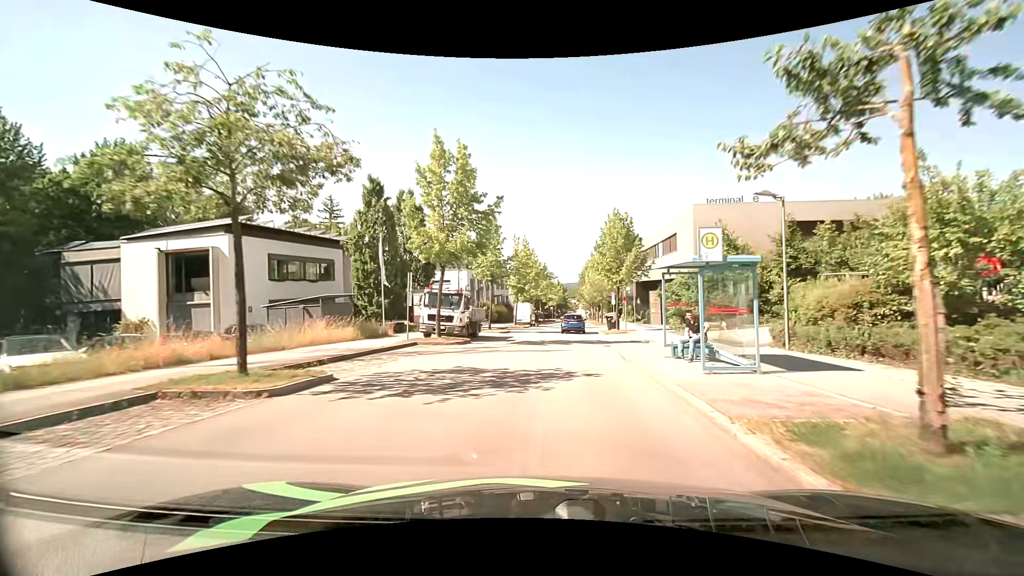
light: Day
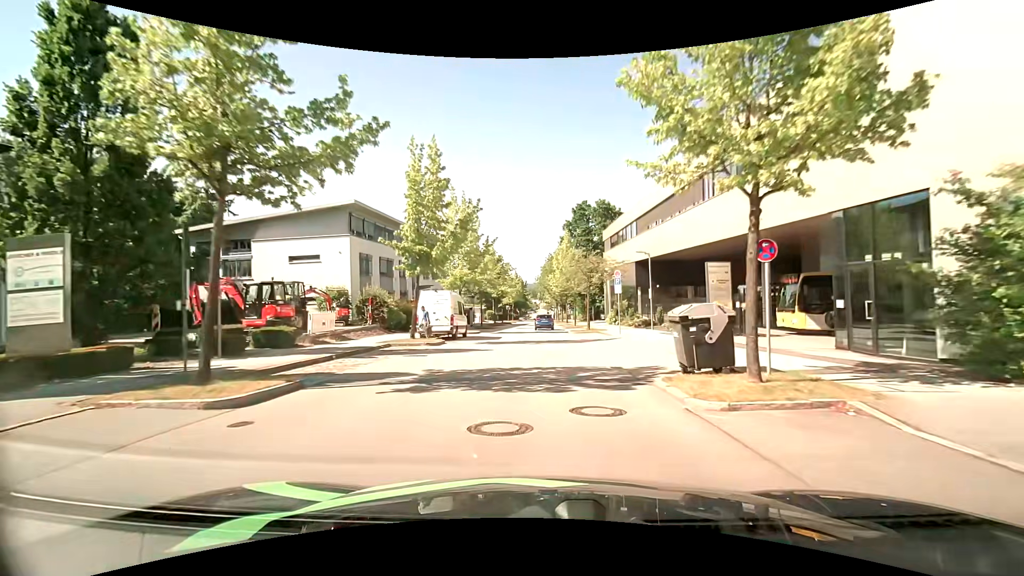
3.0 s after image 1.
(+1.4, +28.6) m; +4°
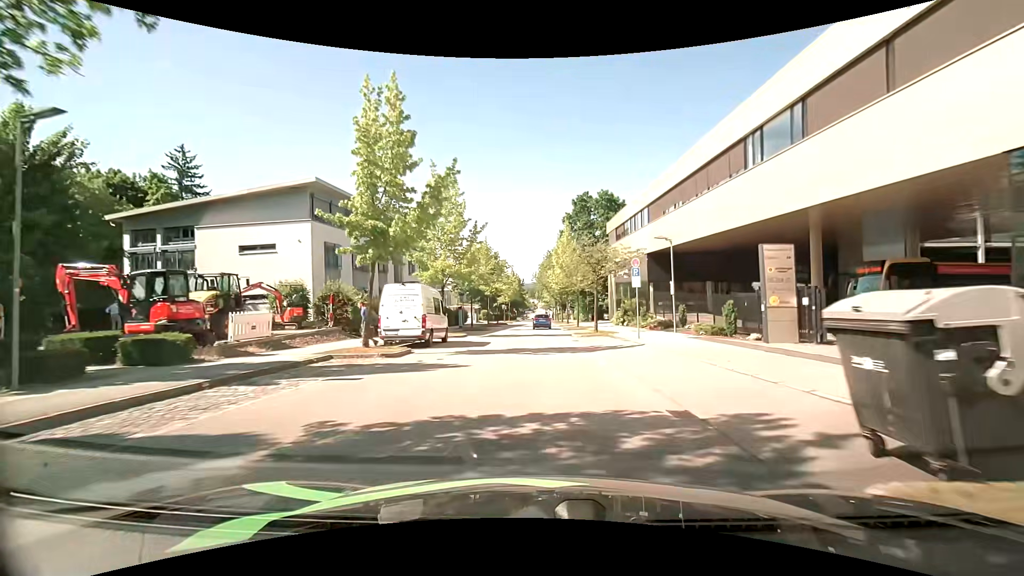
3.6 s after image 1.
(0.0, +6.0) m; 0°
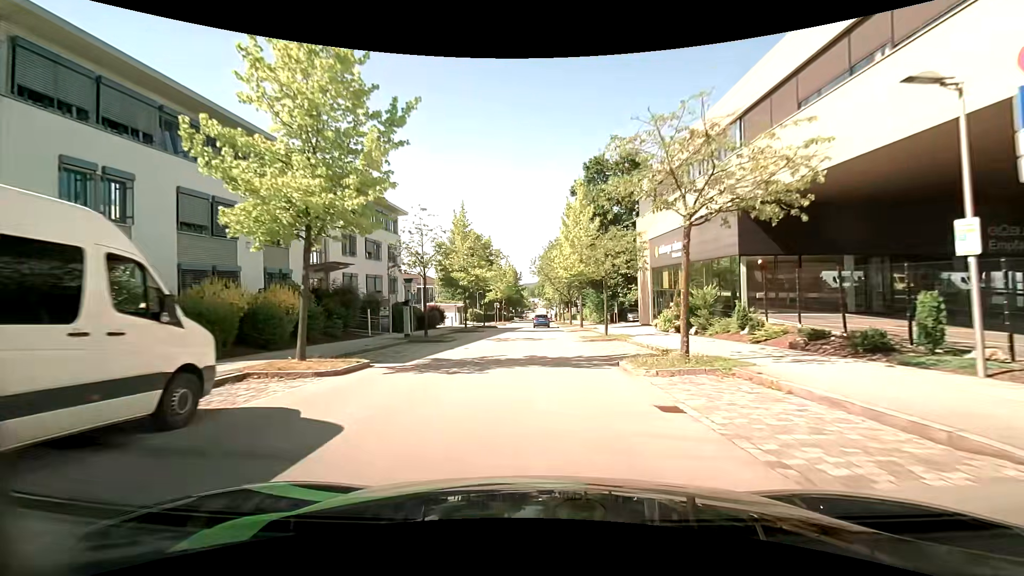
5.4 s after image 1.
(+0.1, +18.5) m; 0°
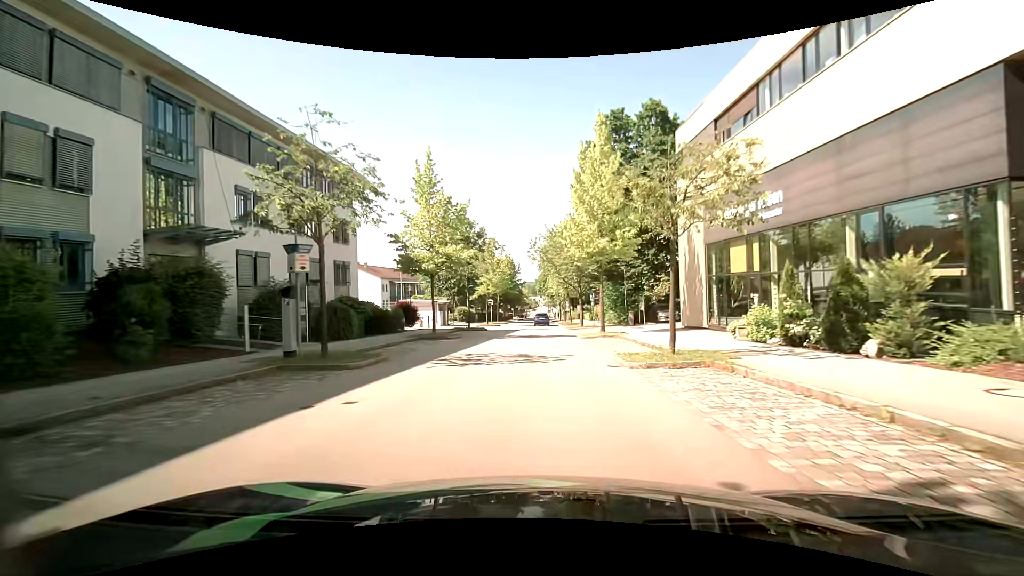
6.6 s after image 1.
(0.0, +12.8) m; 0°
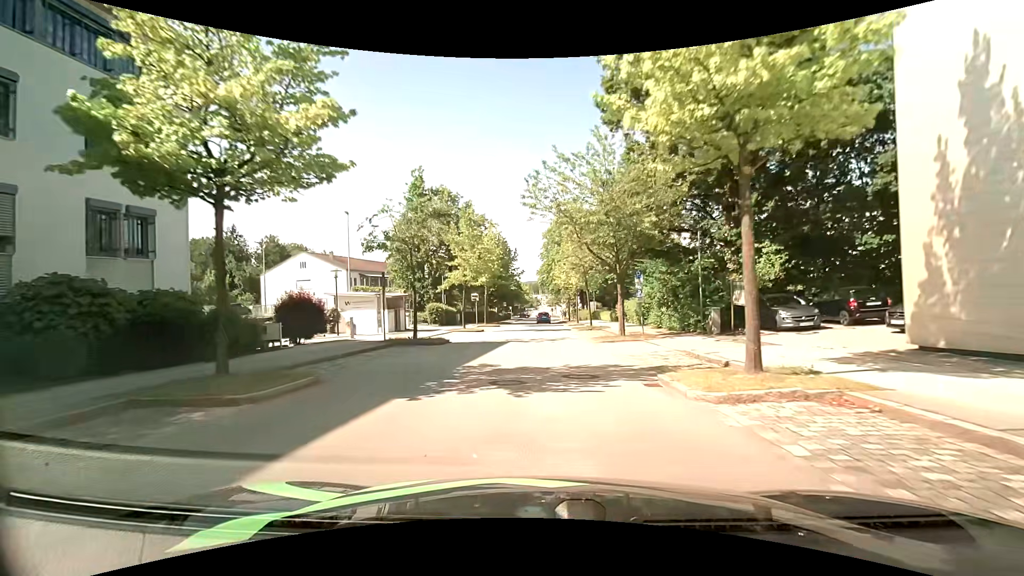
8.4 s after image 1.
(0.0, +18.9) m; 0°
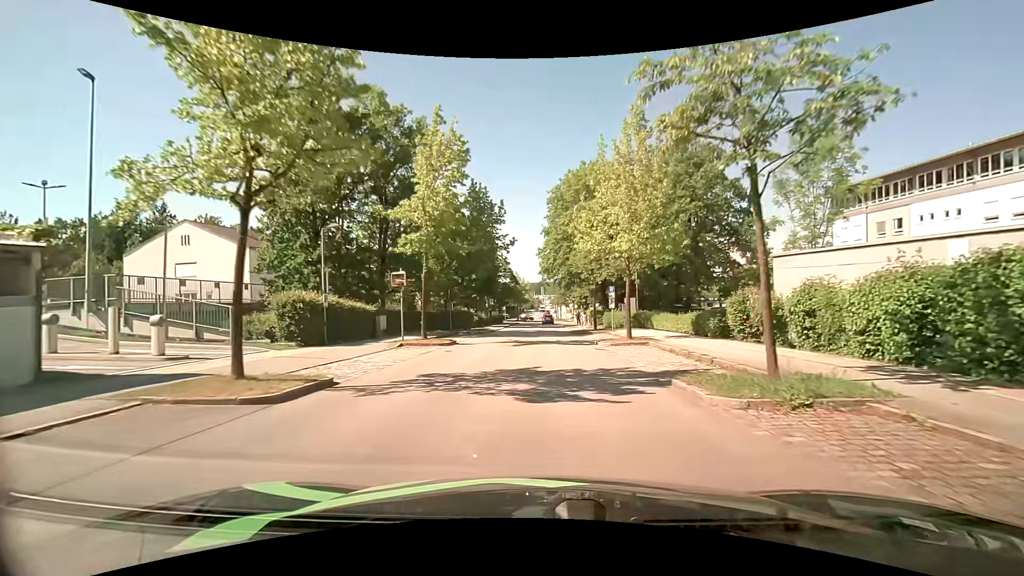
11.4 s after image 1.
(+0.1, +28.0) m; 0°
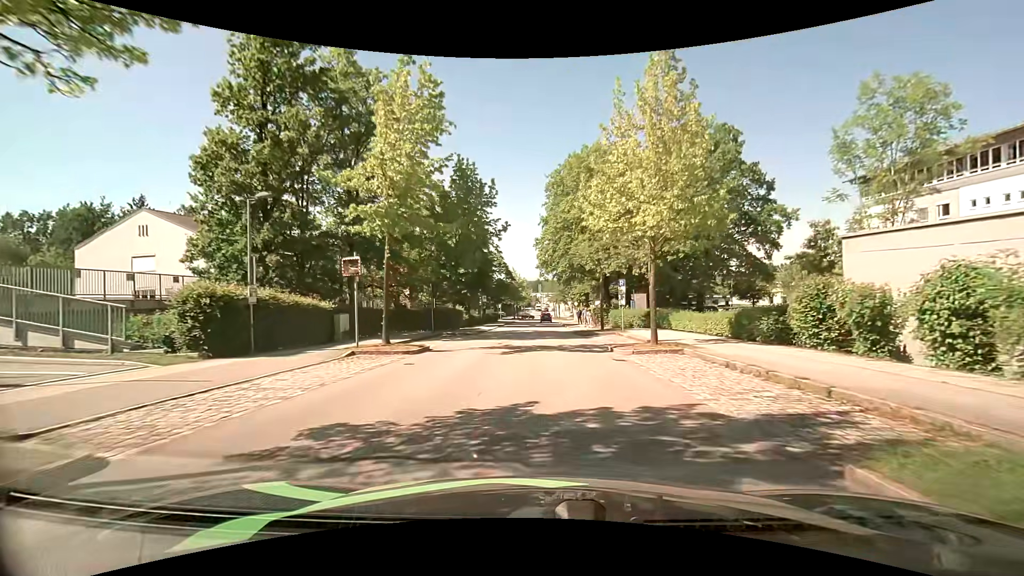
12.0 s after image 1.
(0.0, +5.4) m; +1°
(0, +10) (0, +20) (0, +30) (0, +40) (0, +50) (0, +60) (0, +70) (+2, +80) (+10, +85) (+20, +86) m
